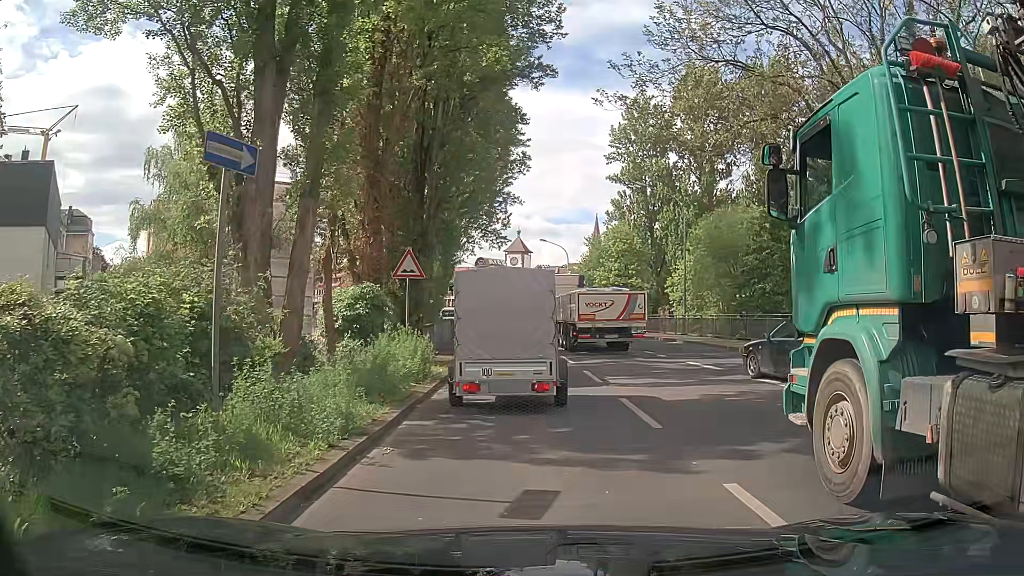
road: primary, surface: asphalt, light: Day
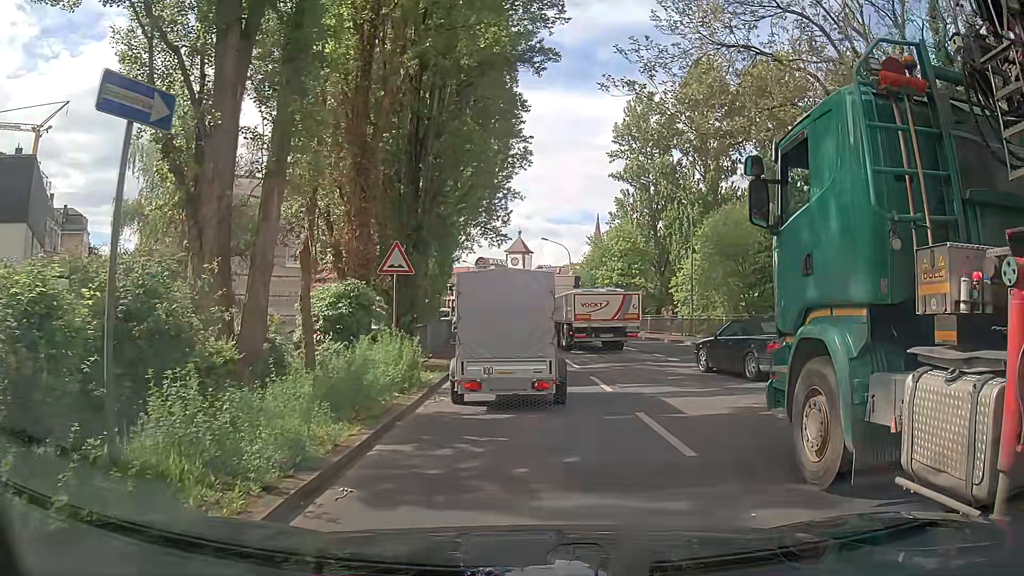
(0.0, +1.8) m; -1°
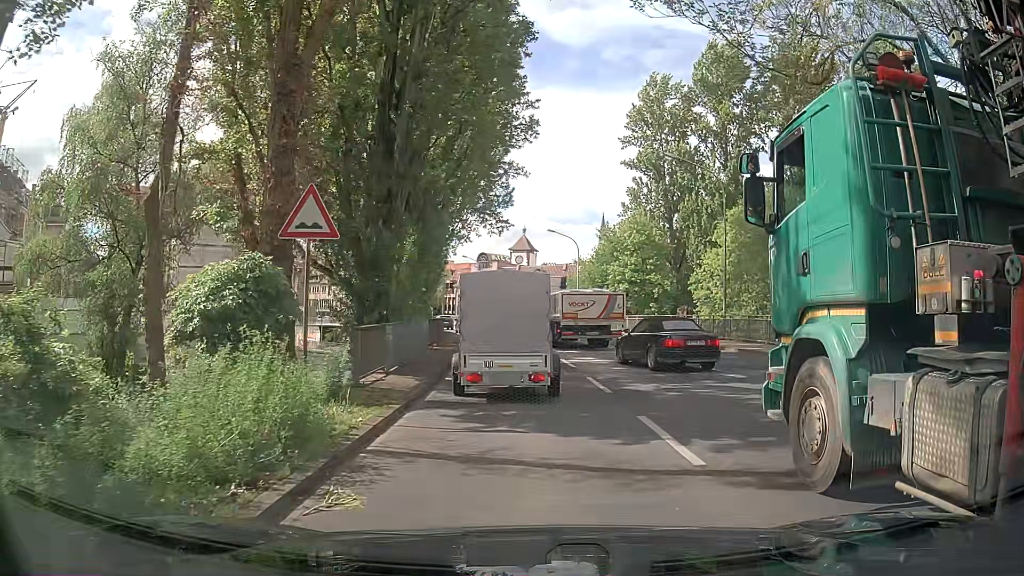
(+0.1, +6.6) m; +1°
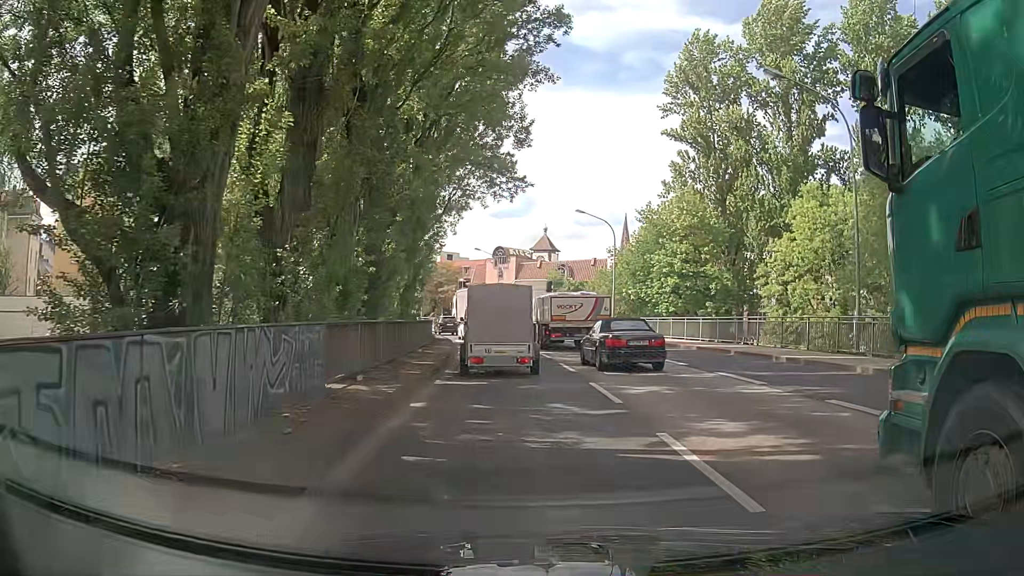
(-0.1, +13.7) m; -2°
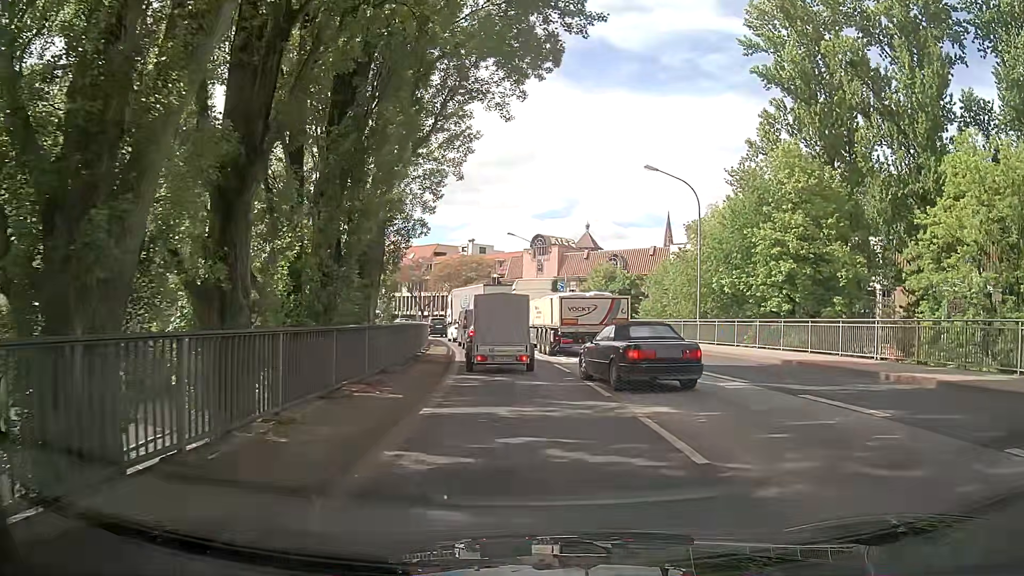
(-0.1, +16.4) m; -4°
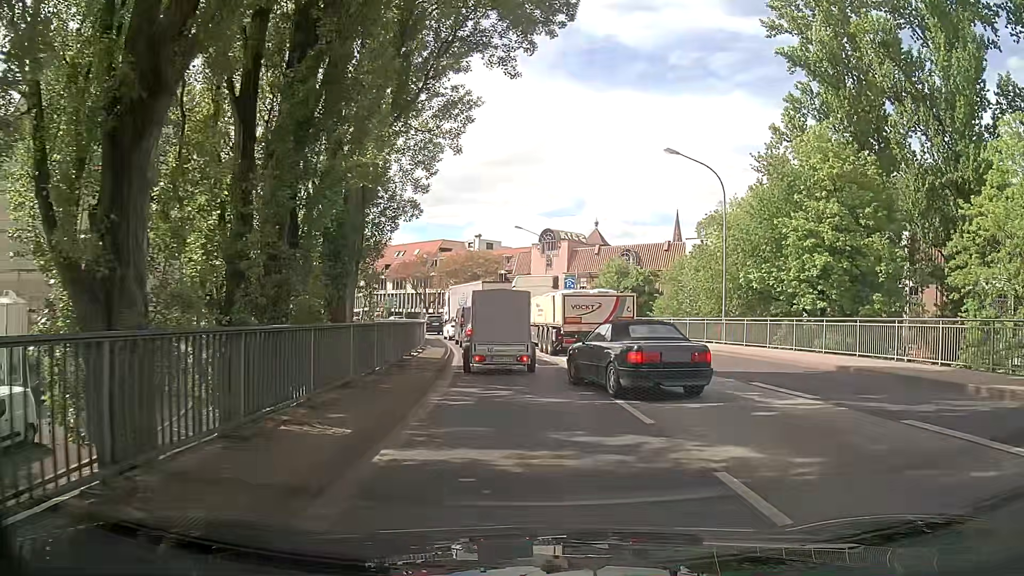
(0.0, +3.5) m; 0°
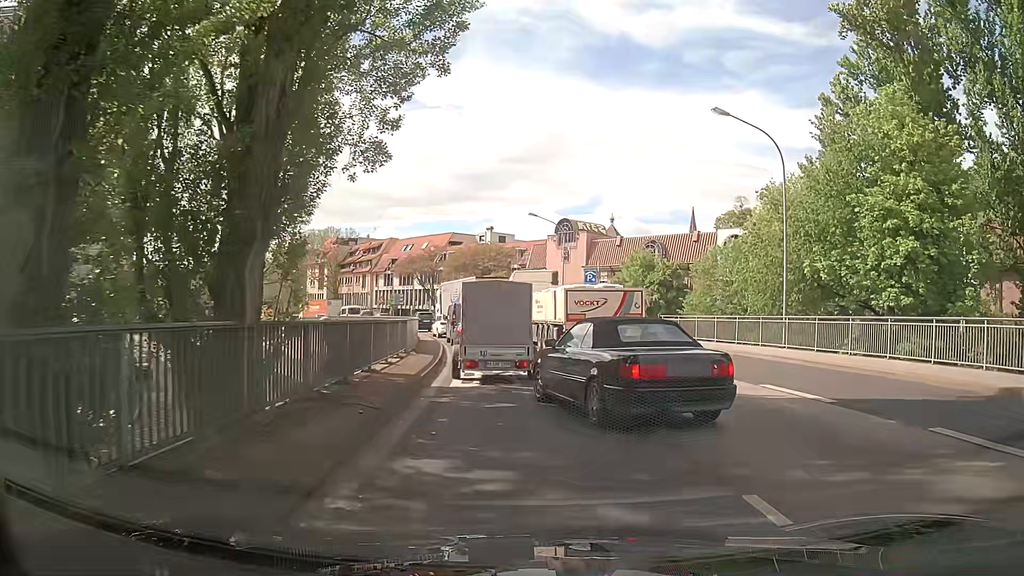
(0.0, +6.7) m; 0°
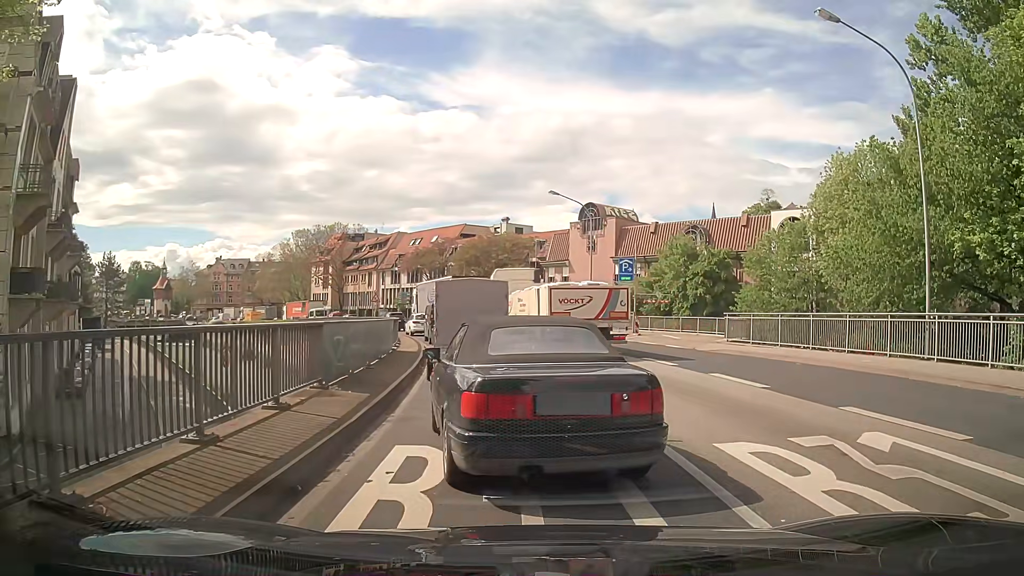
(-0.3, +9.6) m; 0°
